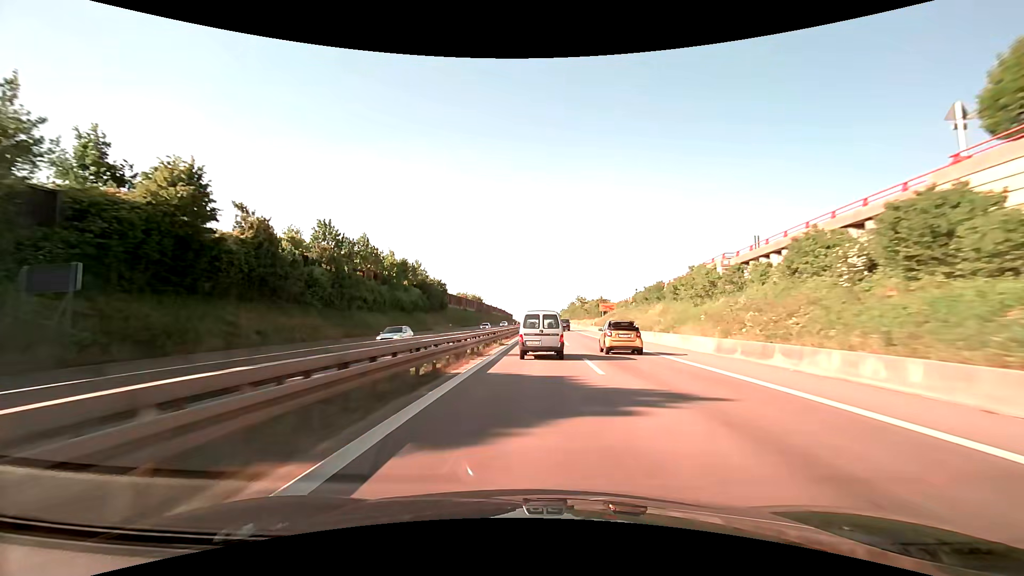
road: trunk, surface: asphalt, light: Day
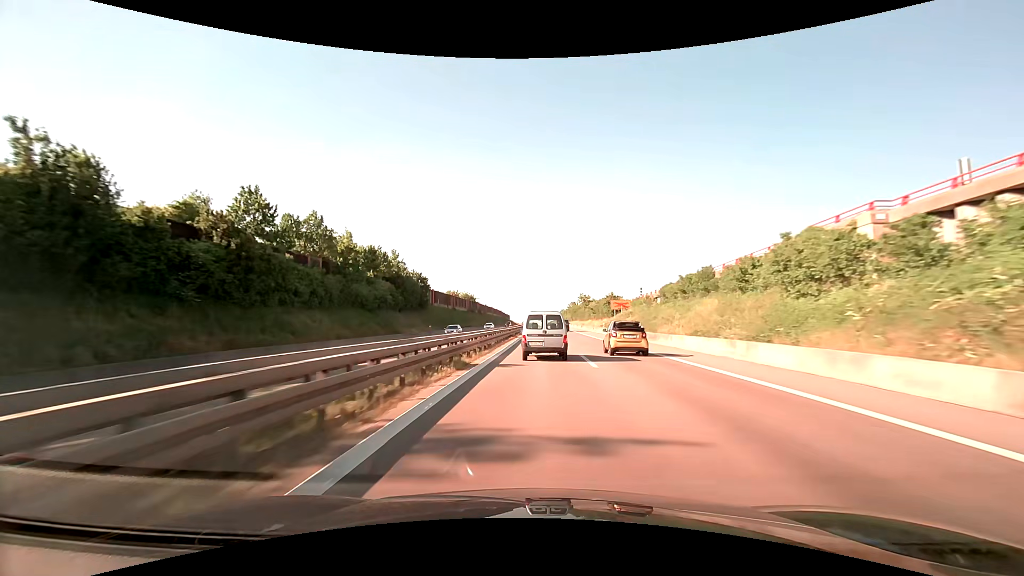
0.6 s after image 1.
(0.0, +15.8) m; 0°
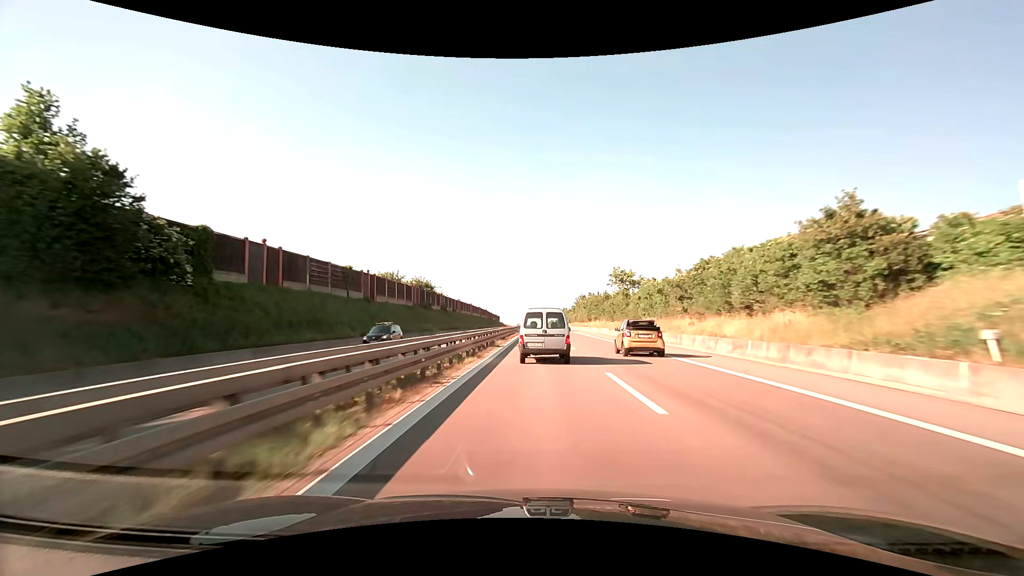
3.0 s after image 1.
(+0.4, +62.3) m; +1°
(0, +10) (0, +20) (0, +30) (0, +40) (0, +50) (0, +60) (0, +70) (0, +80) (0, +90) (0, +100) m
